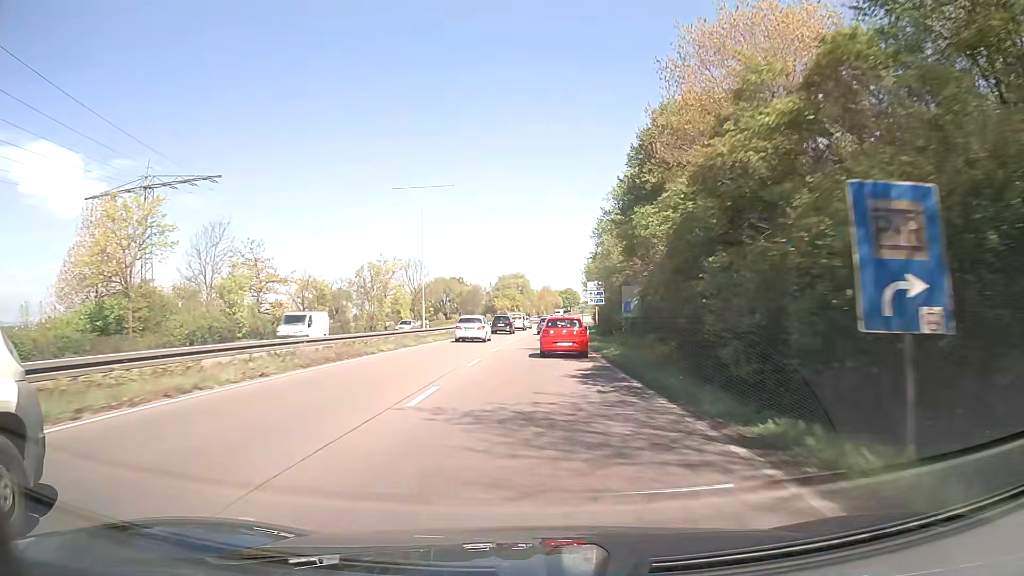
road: trunk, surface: asphalt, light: Day
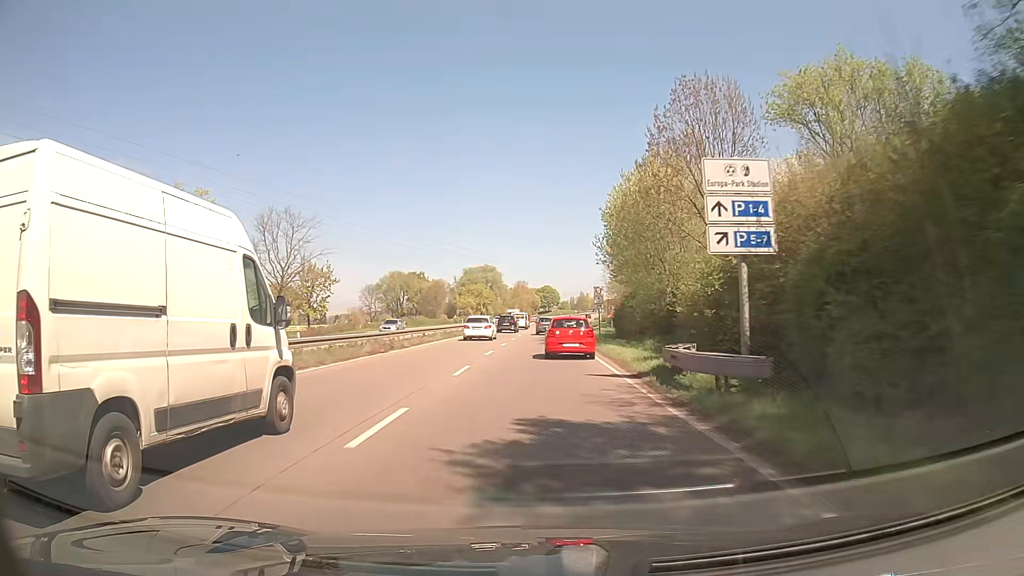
(+1.0, +48.4) m; +2°
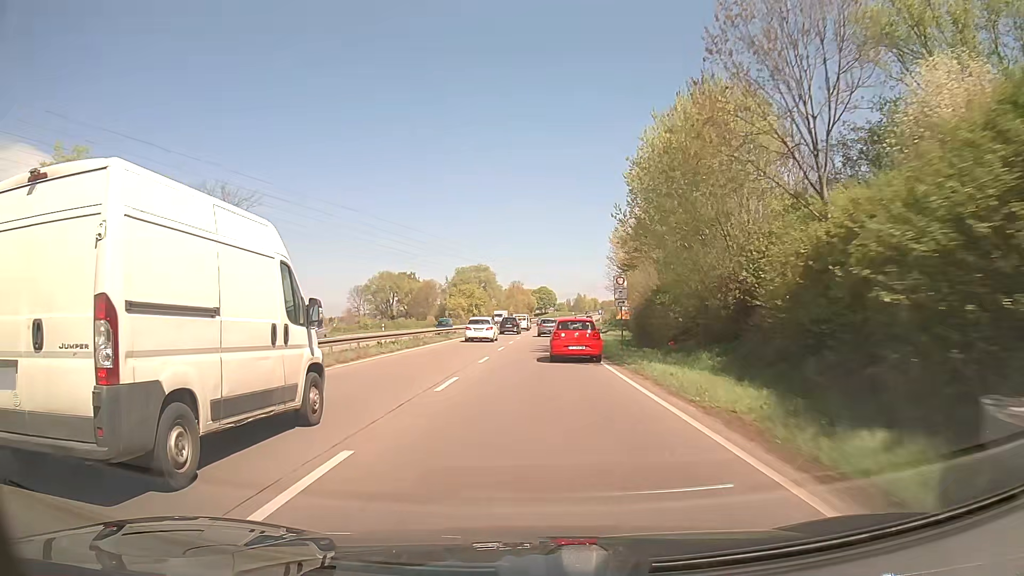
(0.0, +12.3) m; 0°
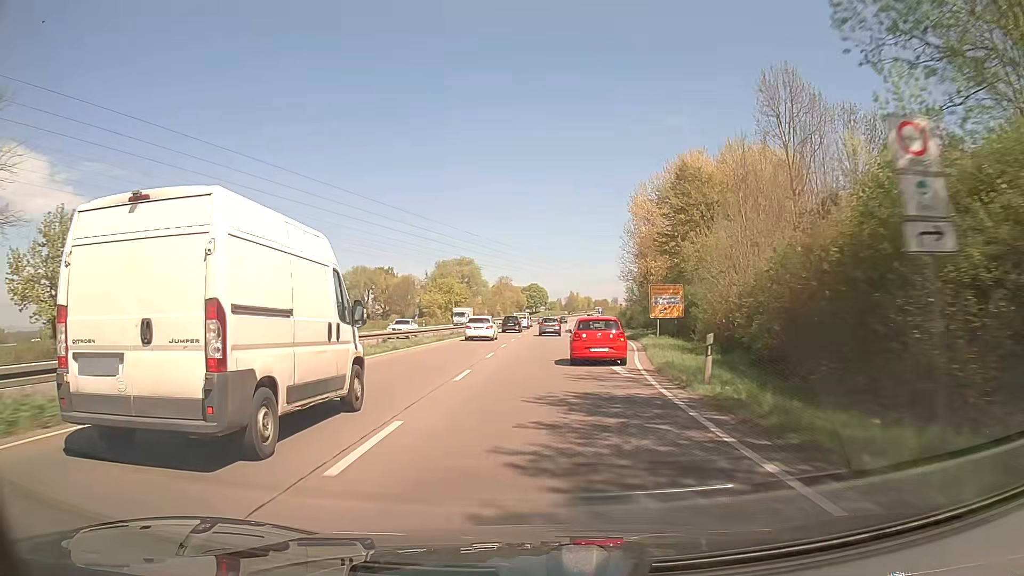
(+0.2, +25.0) m; +1°
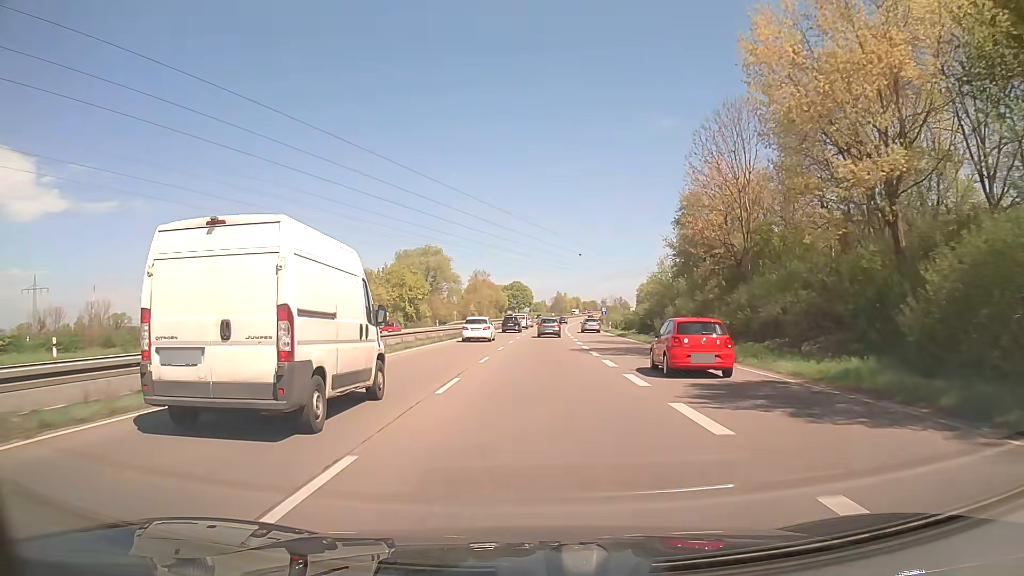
(+0.6, +38.4) m; +2°
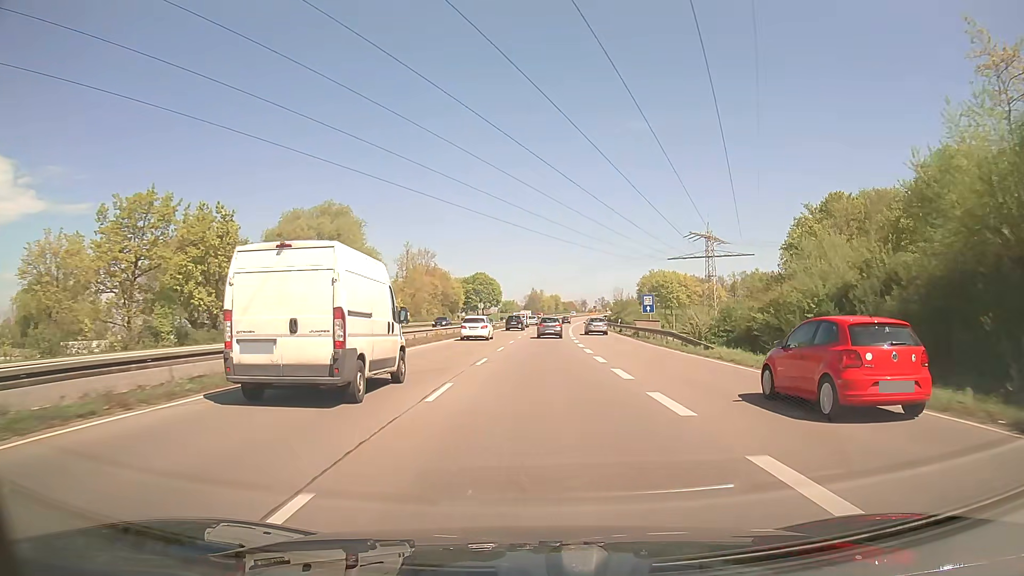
(+1.1, +64.6) m; +2°
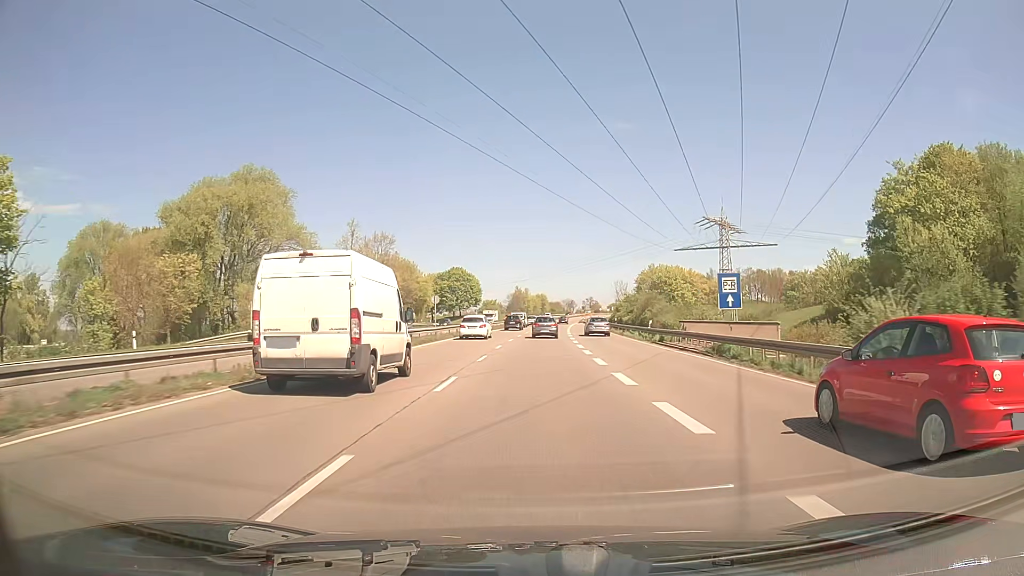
(+0.3, +25.6) m; +1°
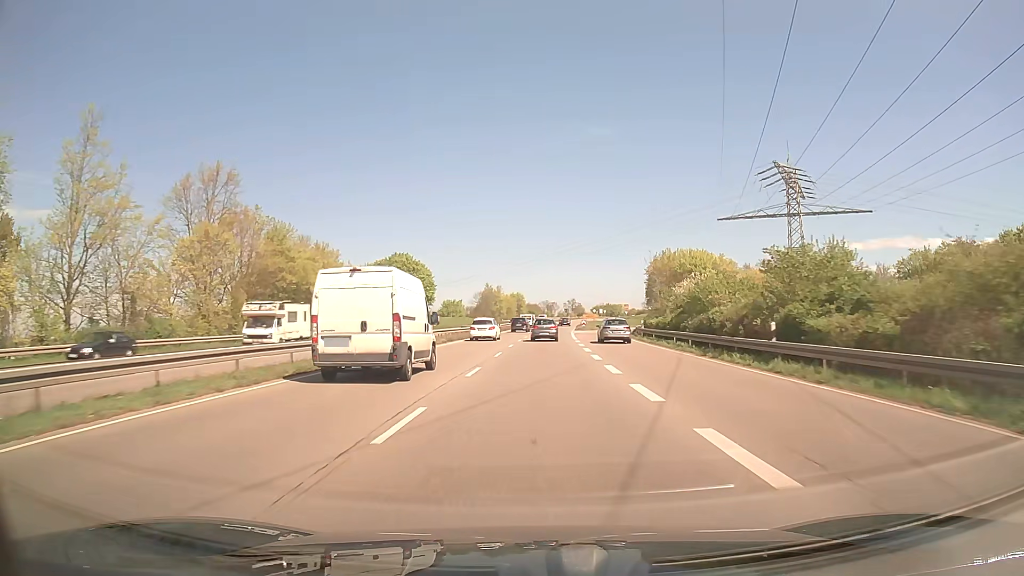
(+1.0, +50.9) m; +2°
(0, +10) (0, +20) (0, +30) (+1, +40) (+1, +50) (+2, +60) (+2, +70) (+3, +80) (+4, +90) (+4, +100) m
